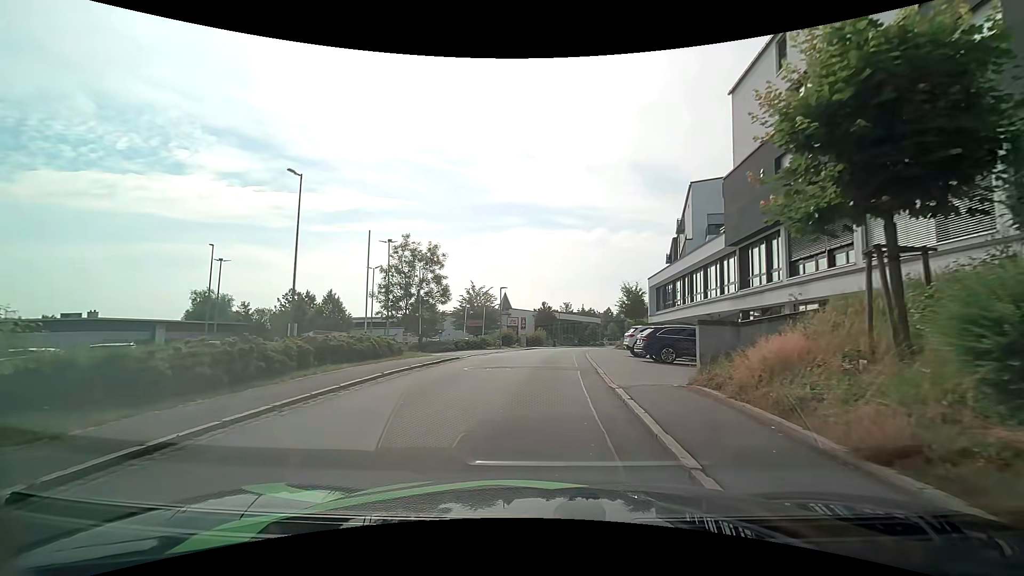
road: residential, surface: asphalt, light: Day
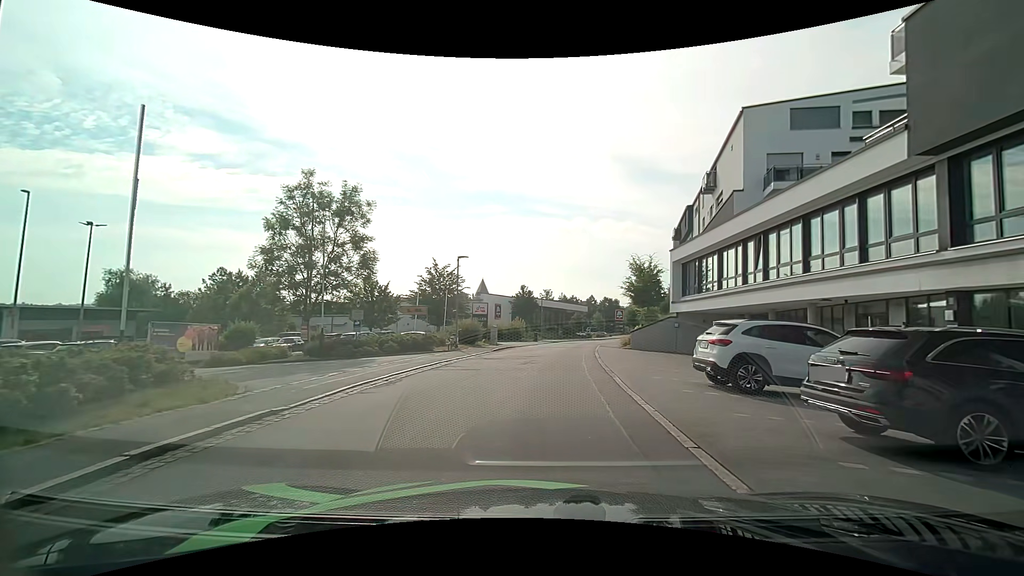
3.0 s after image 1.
(0.0, +14.0) m; +1°
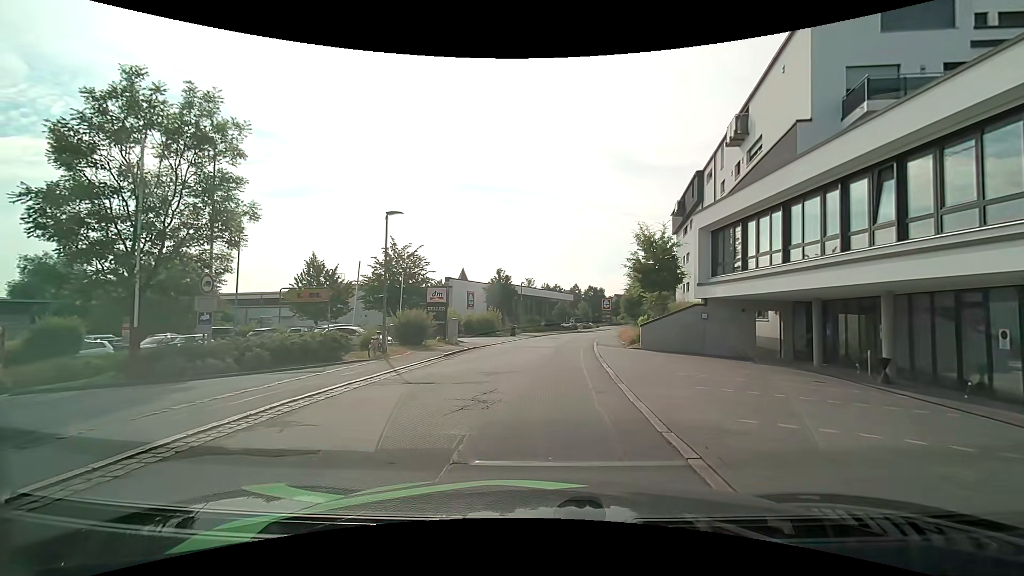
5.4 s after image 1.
(+0.3, +9.4) m; +2°
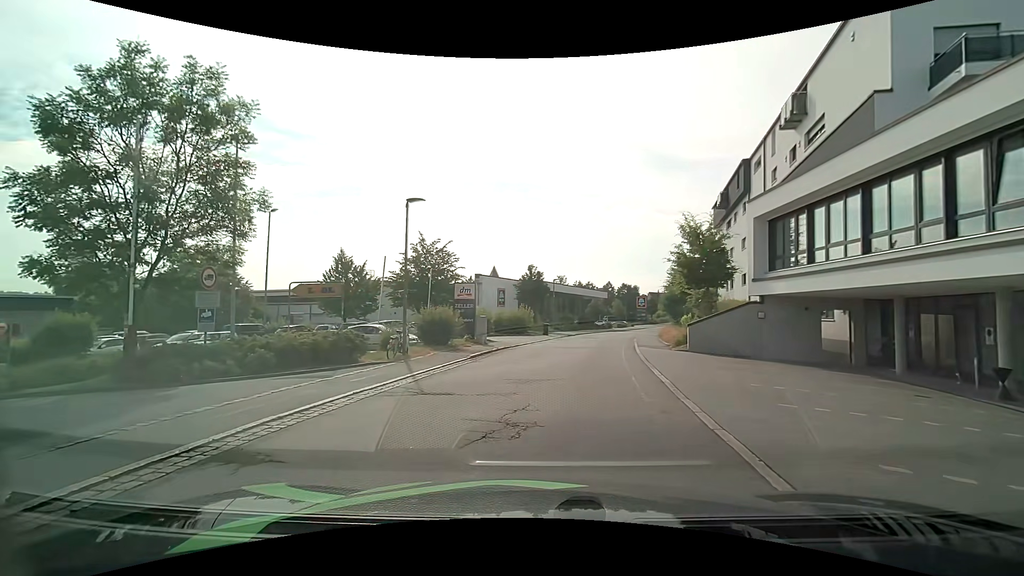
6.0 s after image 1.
(0.0, +1.8) m; -2°
